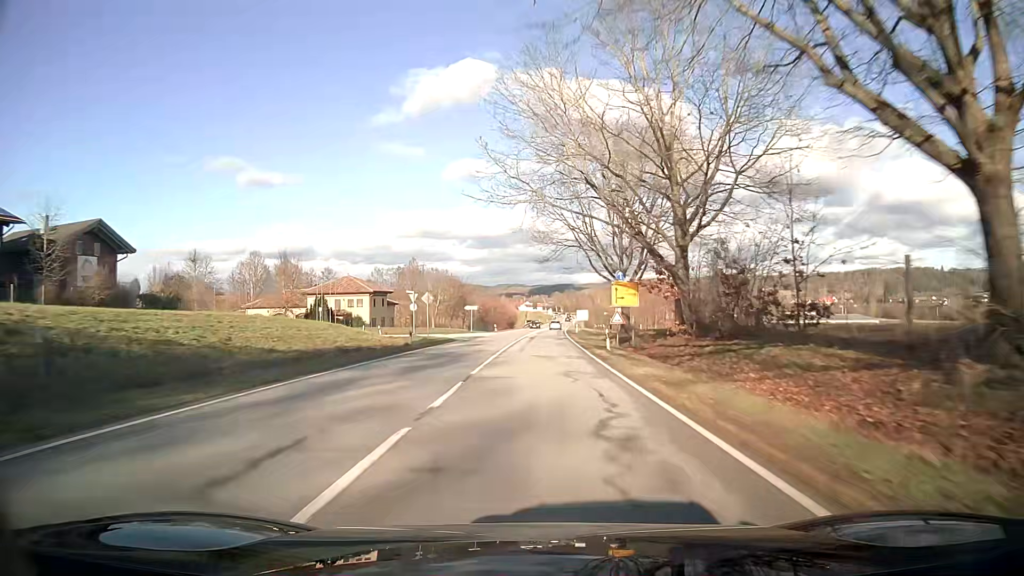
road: secondary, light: Day
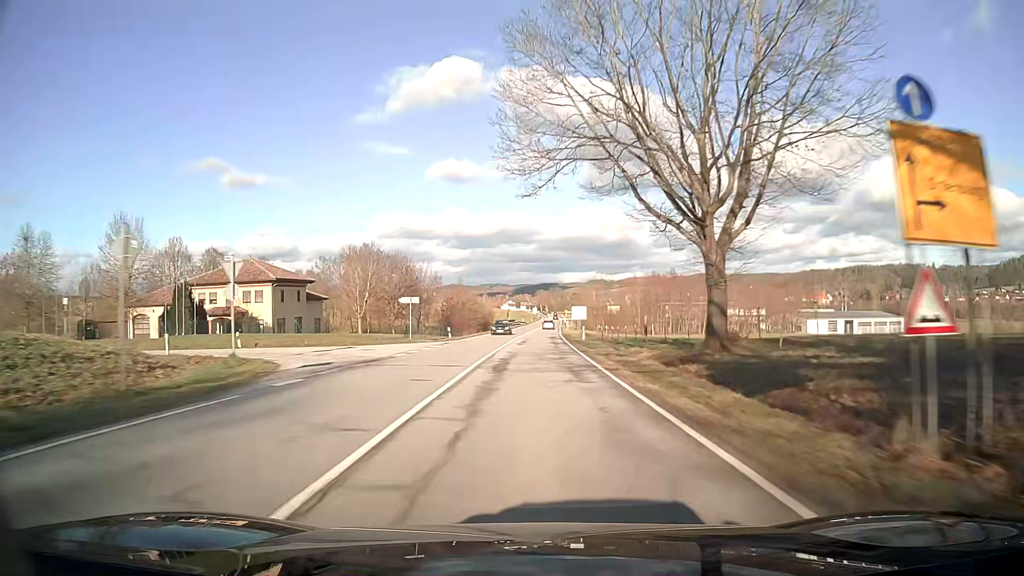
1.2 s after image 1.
(+0.4, +31.9) m; +2°
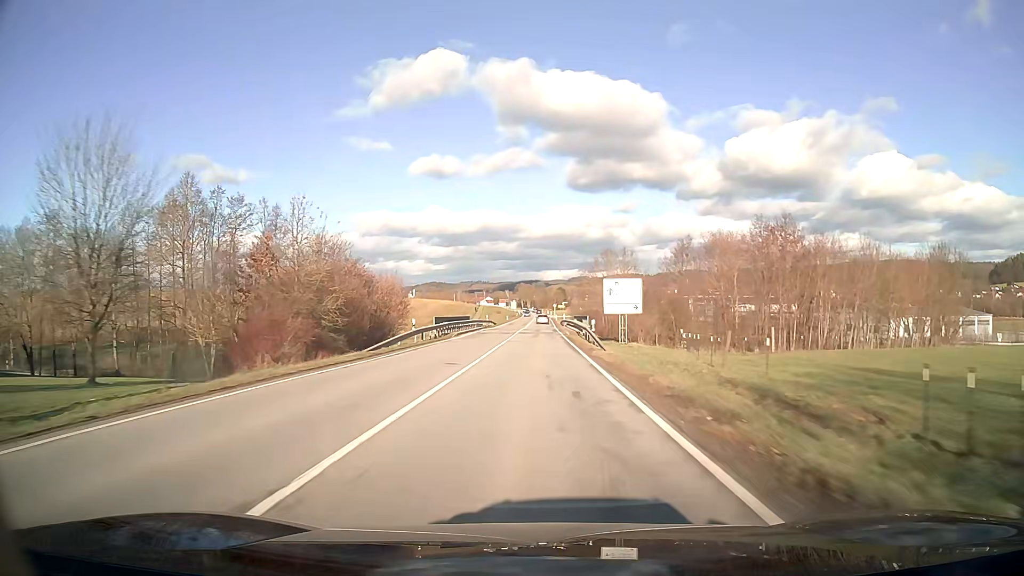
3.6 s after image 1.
(+0.9, +63.6) m; +1°
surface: asphalt
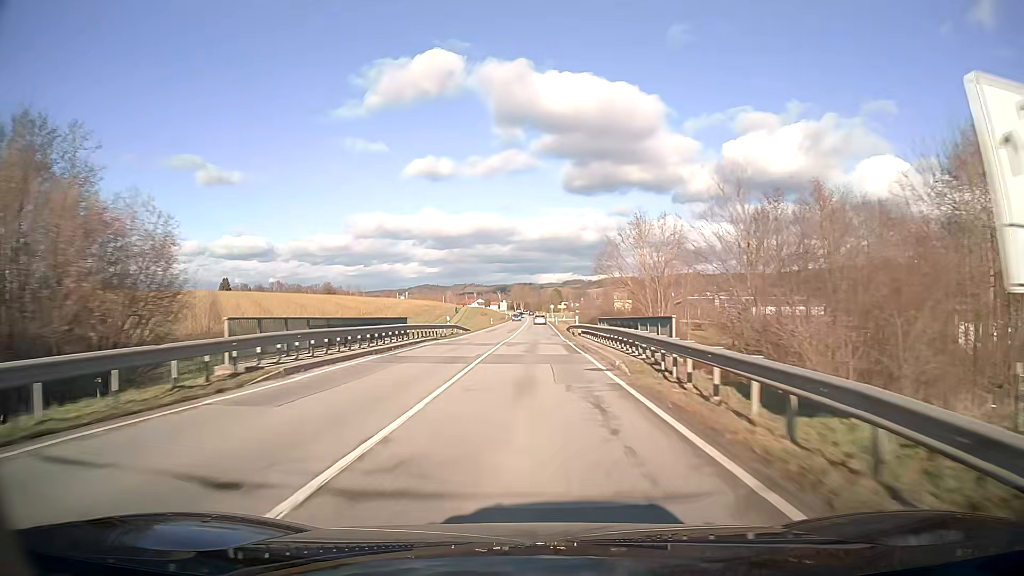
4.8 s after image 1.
(+0.1, +31.7) m; 0°
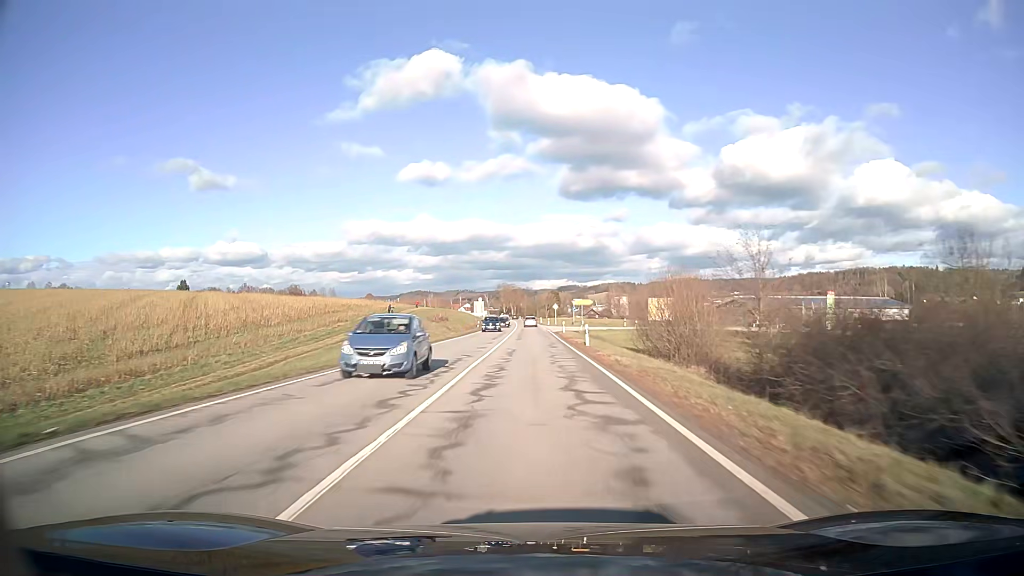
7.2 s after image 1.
(+0.4, +63.2) m; +1°
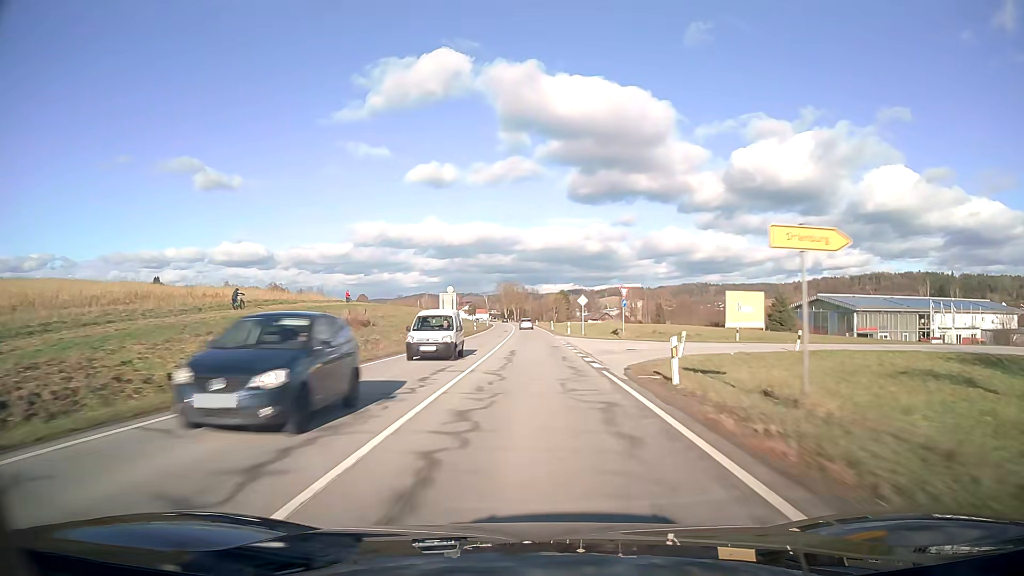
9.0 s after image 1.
(-0.2, +47.3) m; -1°
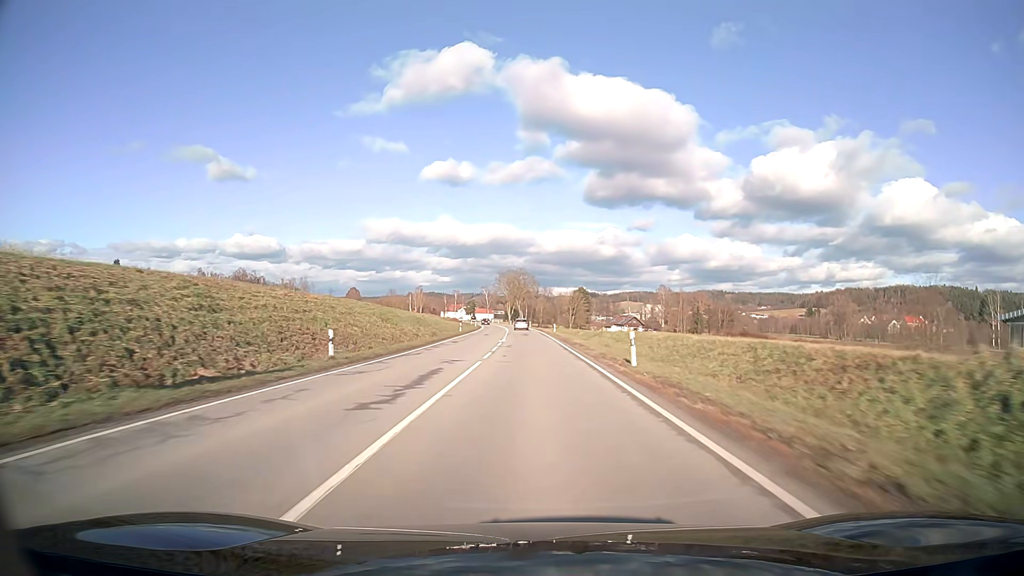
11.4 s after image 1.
(-0.5, +63.1) m; -1°
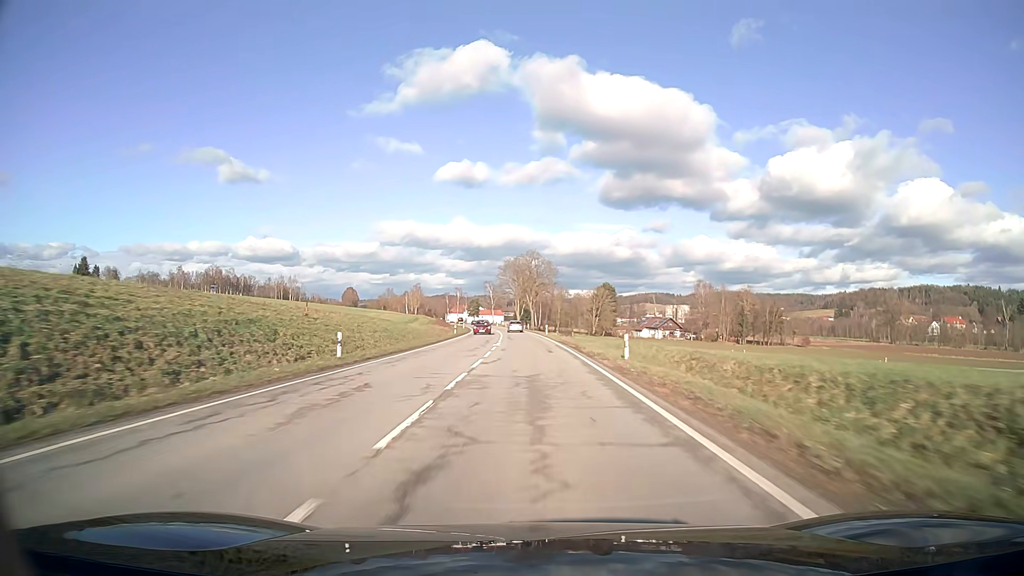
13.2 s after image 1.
(-0.5, +47.4) m; -1°
(0, +10) (0, +20) (0, +30) (0, +40) (-1, +50) (-1, +60) (-2, +70) (-2, +80) (-3, +90) (-4, +100) m
